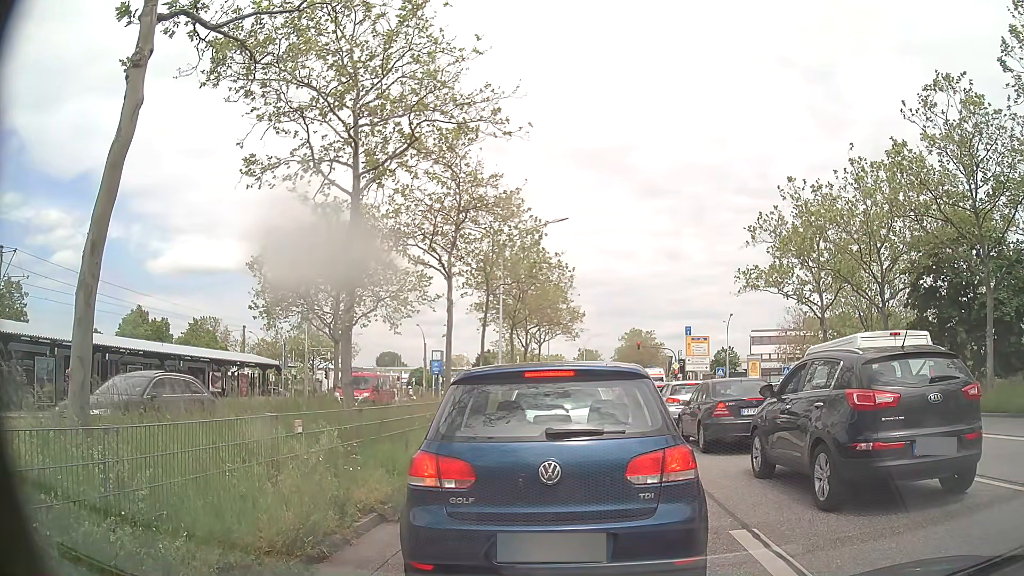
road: primary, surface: asphalt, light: Day
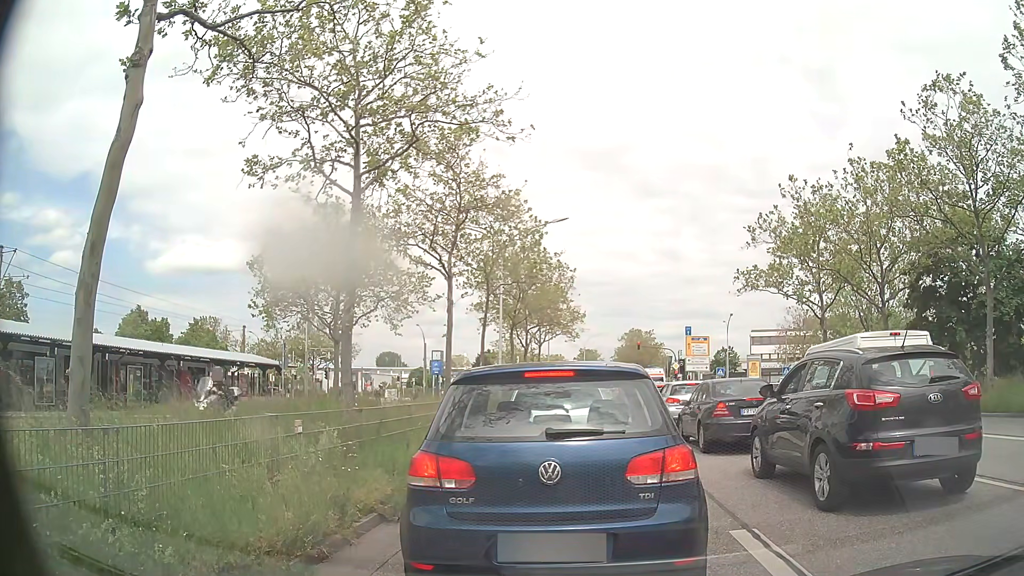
(0.0, 0.0) m; 0°
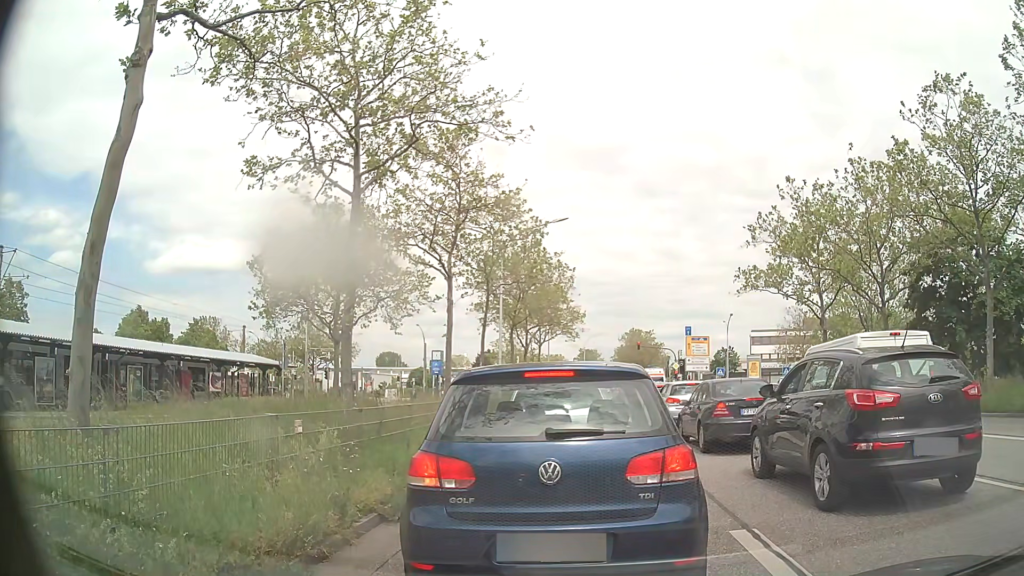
(0.0, 0.0) m; 0°
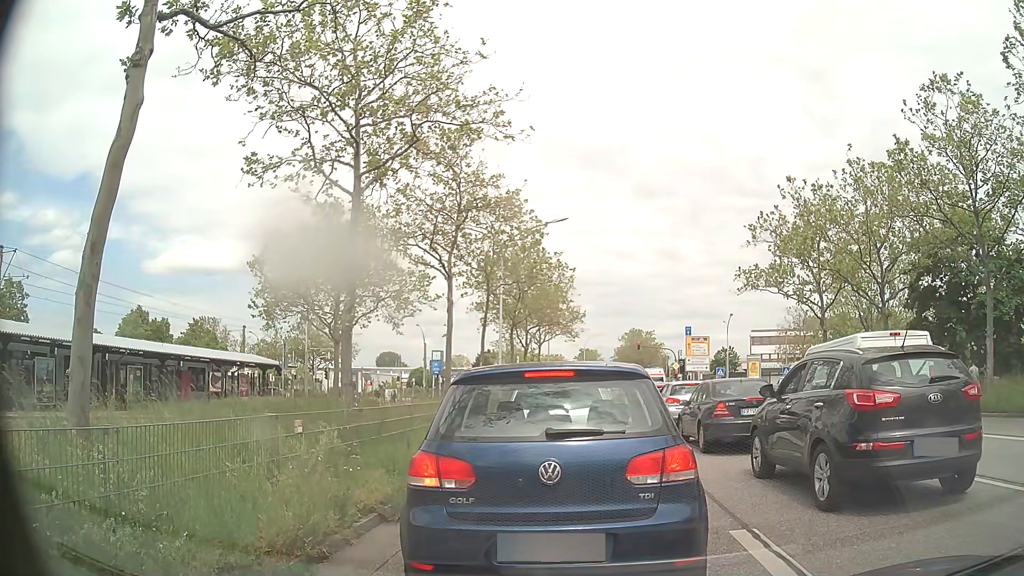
(0.0, 0.0) m; 0°
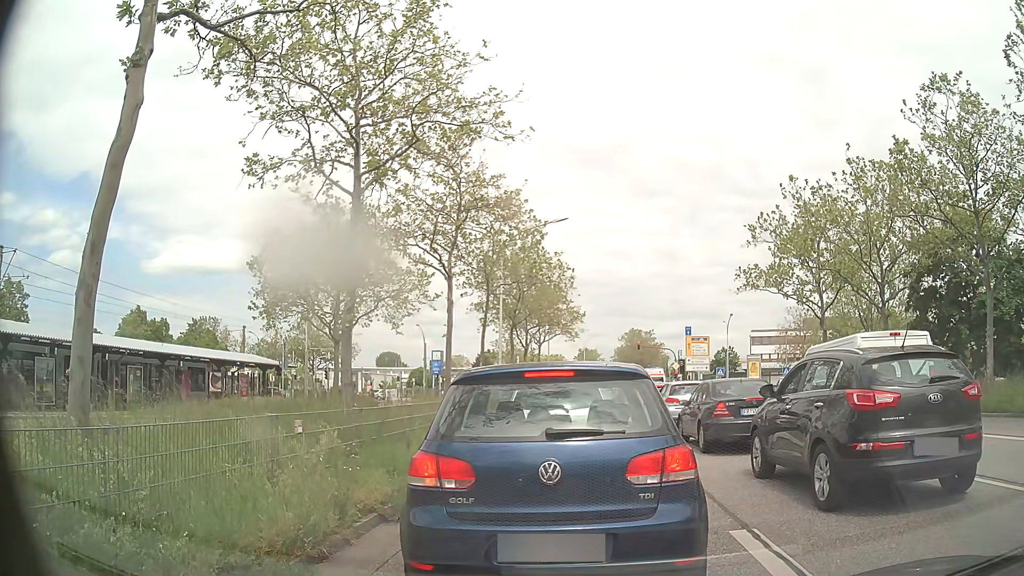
(0.0, 0.0) m; 0°
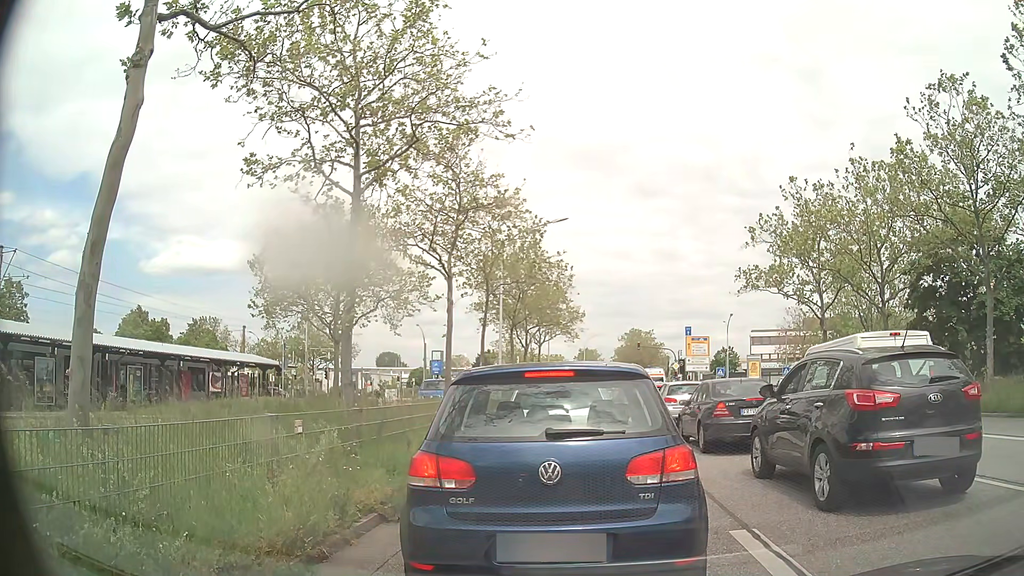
(0.0, 0.0) m; 0°
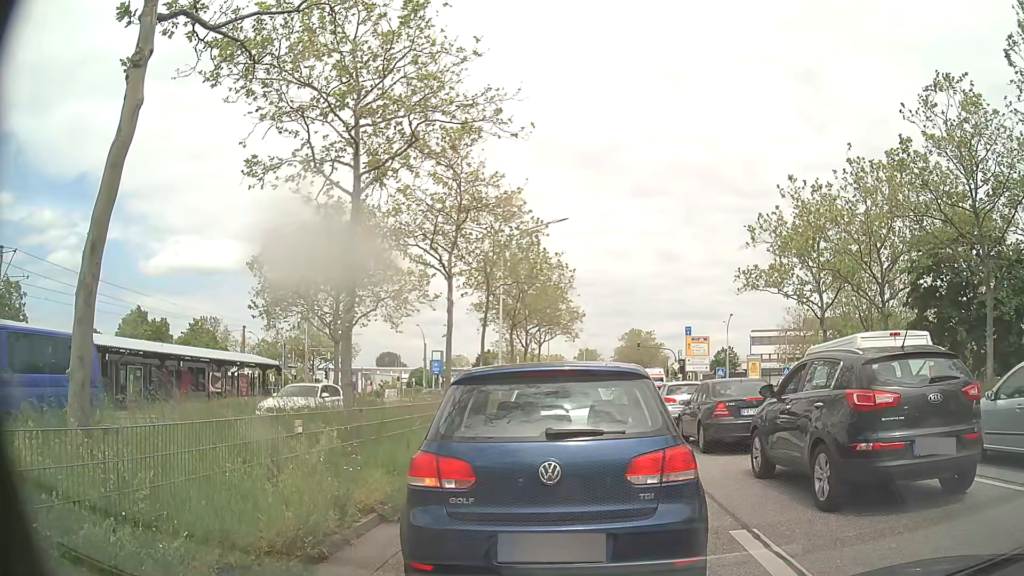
(0.0, 0.0) m; 0°
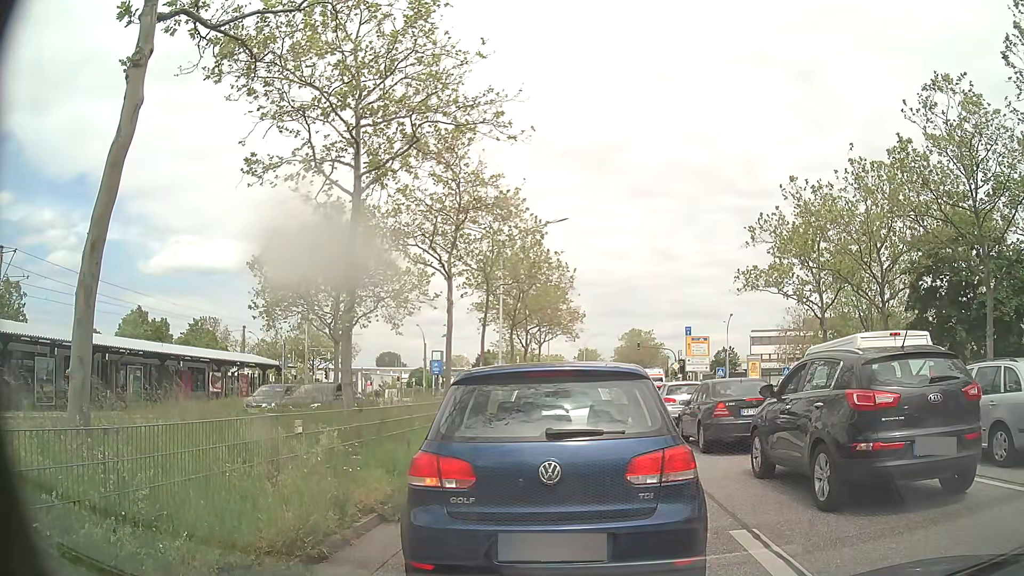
(0.0, 0.0) m; 0°
